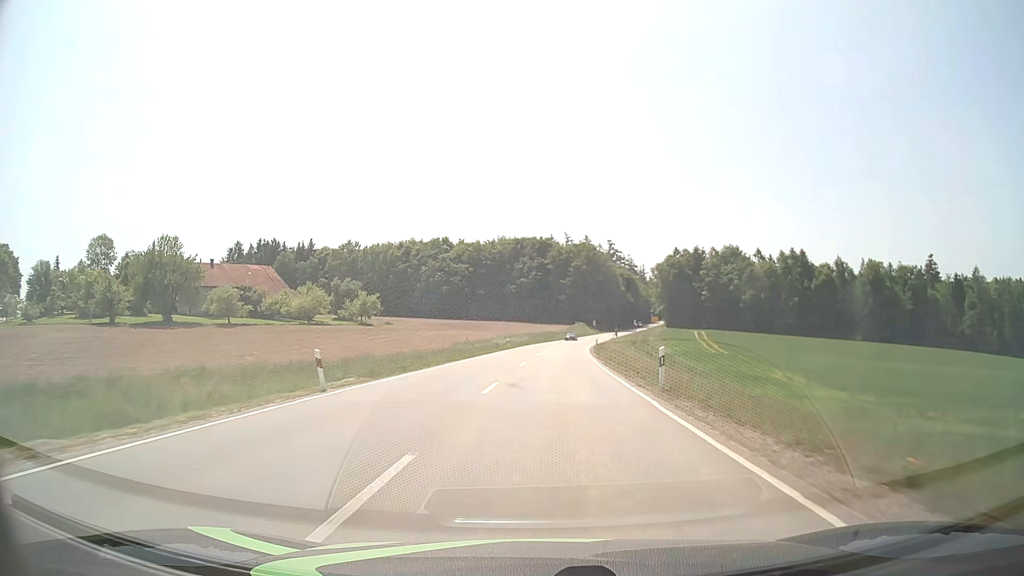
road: secondary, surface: asphalt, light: Day
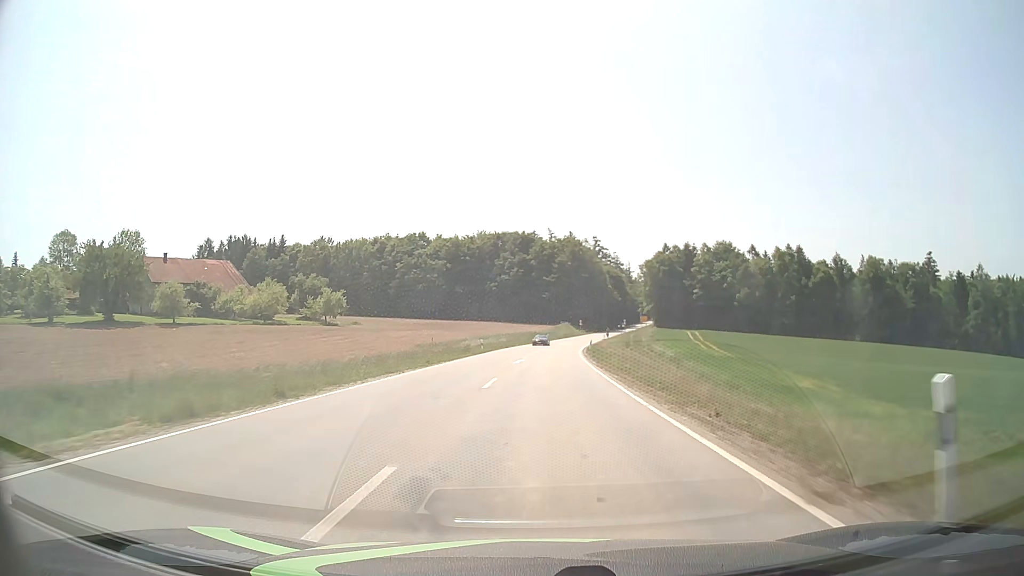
(+0.2, +12.5) m; +1°
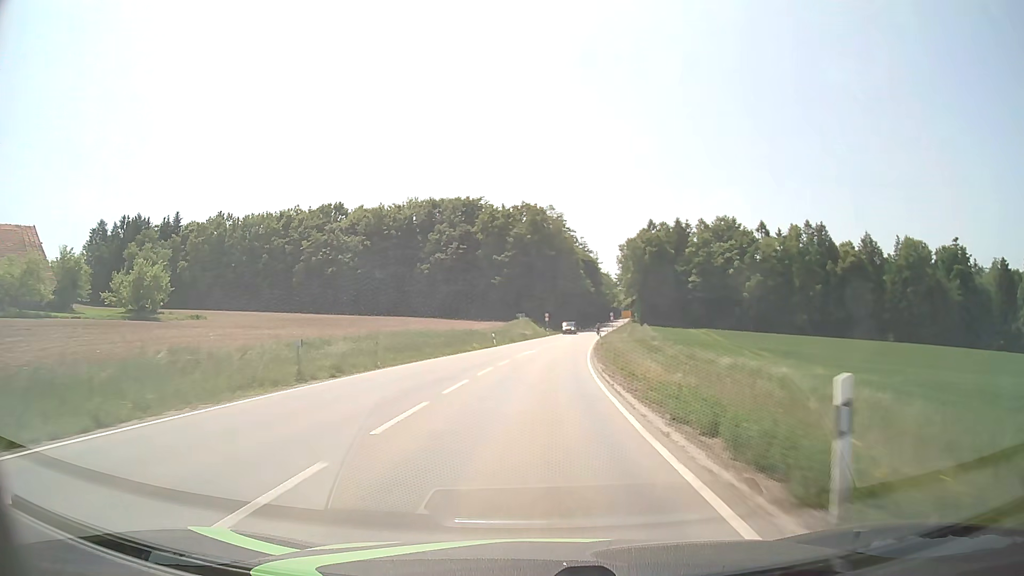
(+1.8, +49.5) m; +4°
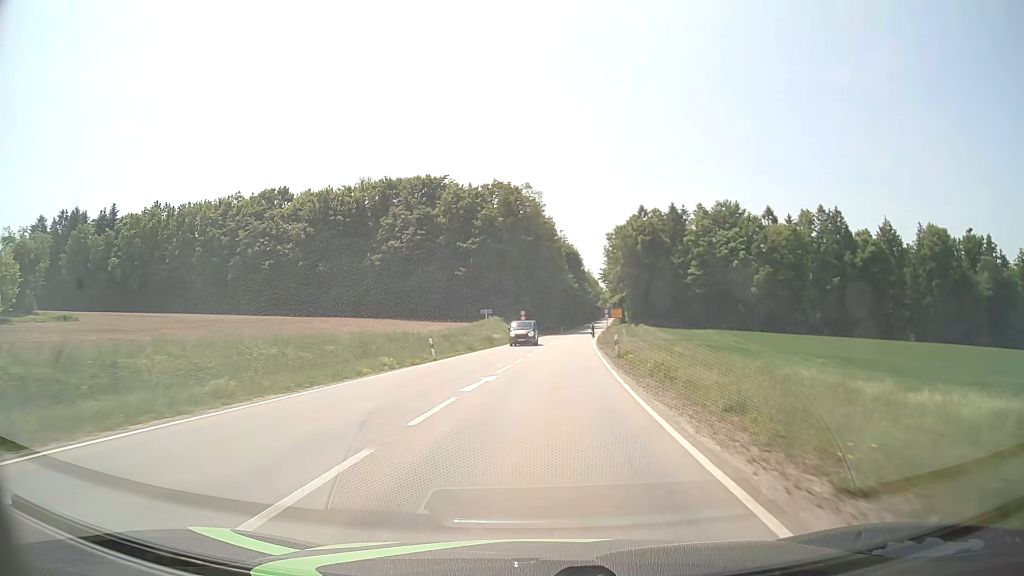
(+0.3, +22.9) m; +2°
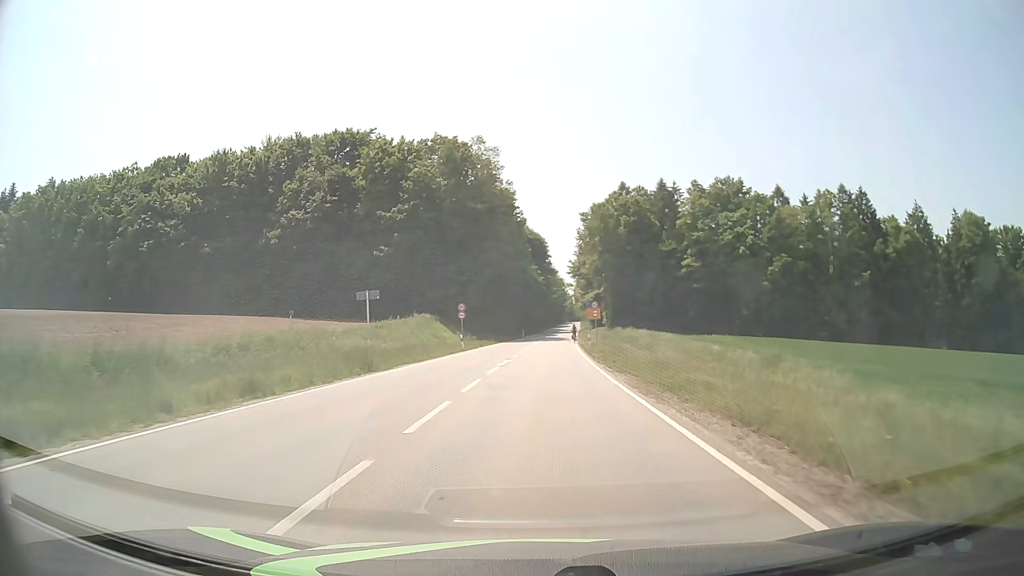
(+1.0, +29.9) m; +3°
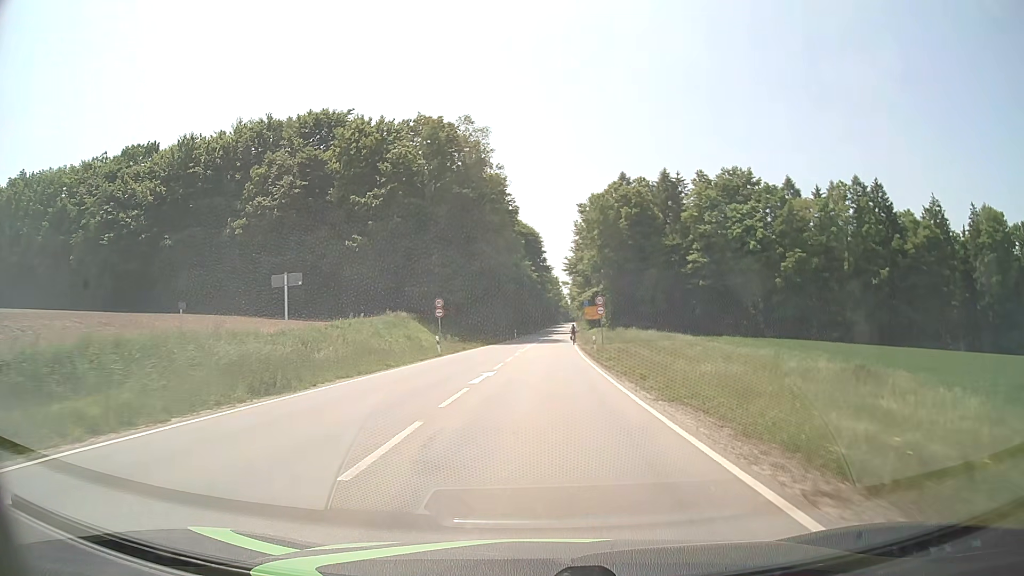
(+0.1, +8.7) m; +1°
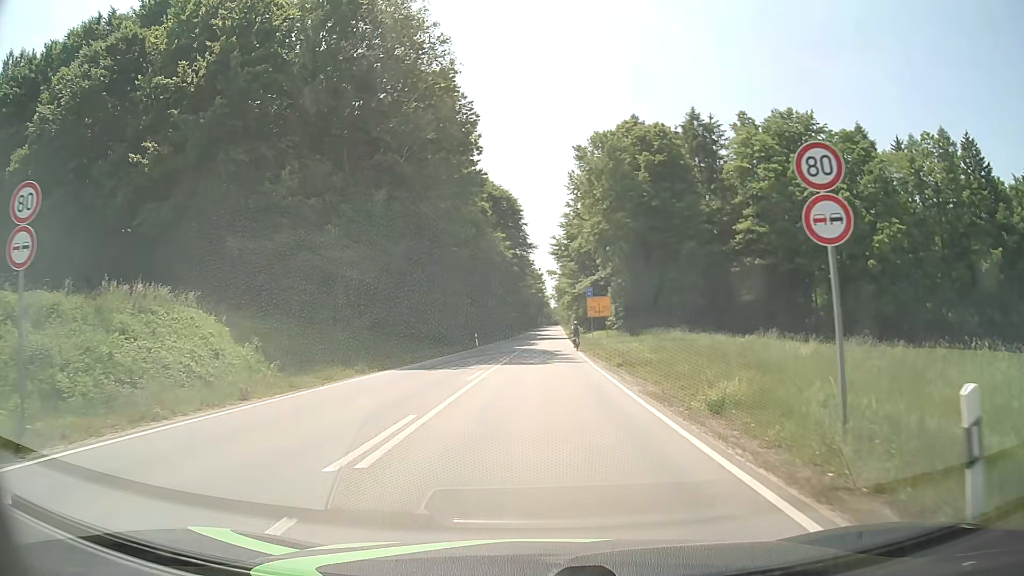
(+0.5, +34.7) m; +2°
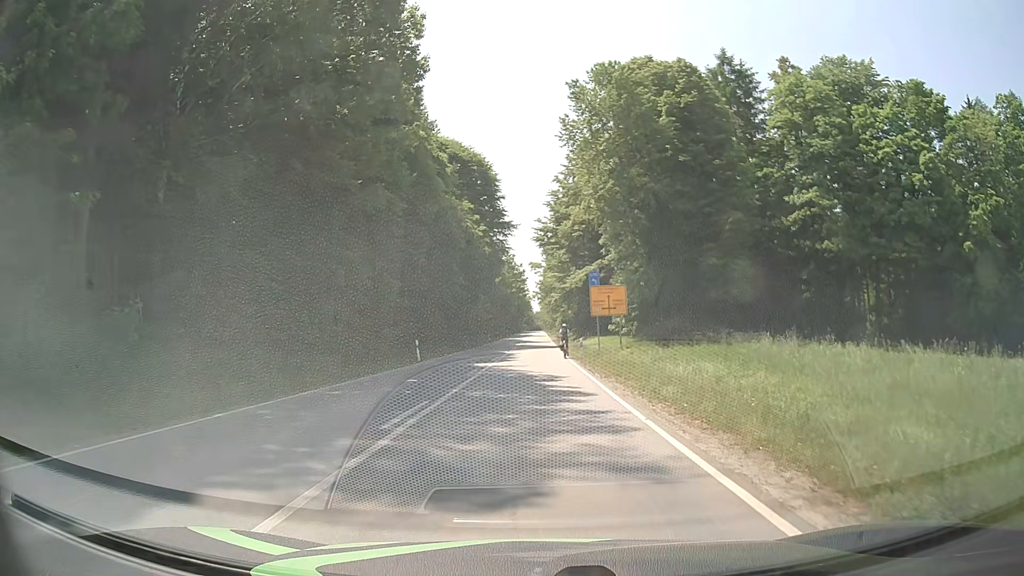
(+0.2, +20.6) m; +1°
(0, +10) (0, +20) (0, +30) (0, +40) (0, +50) (0, +60) (0, +70) (0, +80) (0, +90) (-1, +100) m
